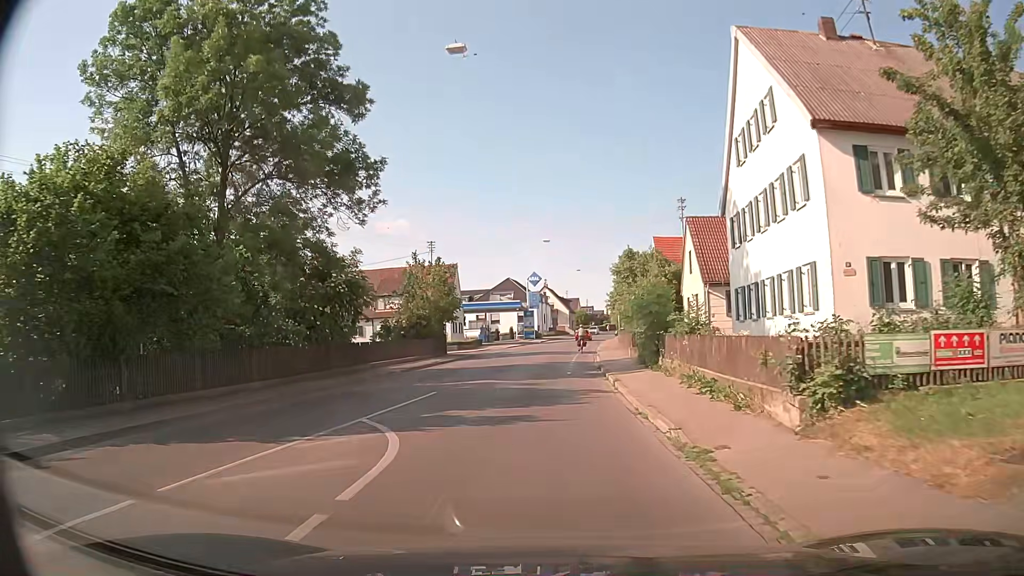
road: tertiary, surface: asphalt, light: Day
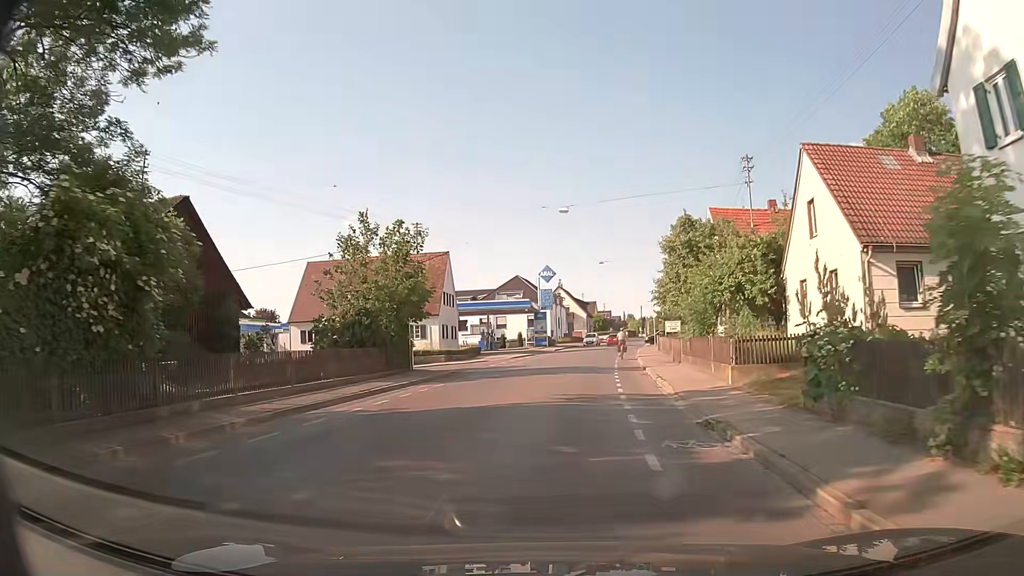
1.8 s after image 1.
(-0.2, +15.7) m; -1°
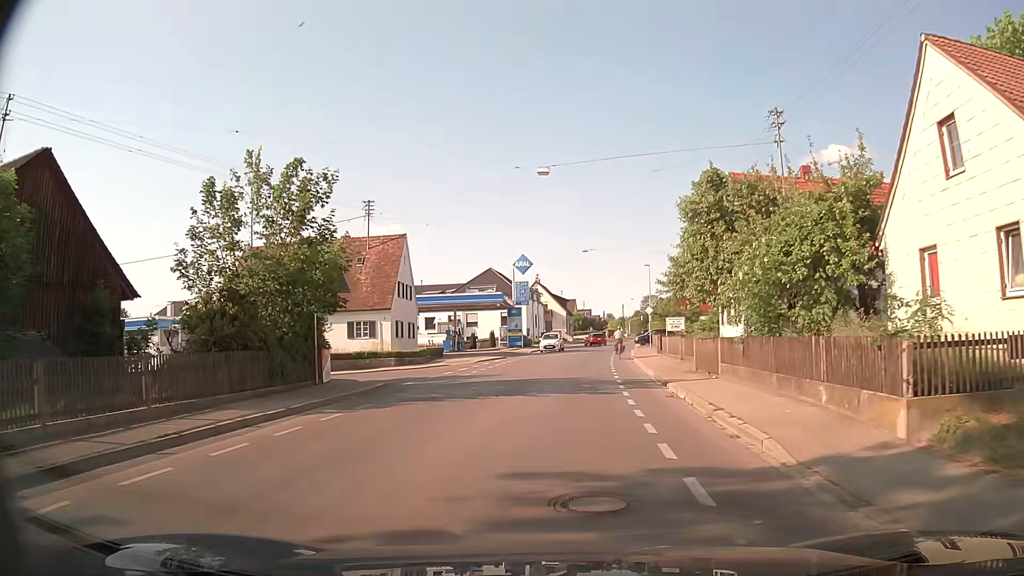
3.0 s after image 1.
(+0.1, +9.4) m; +1°
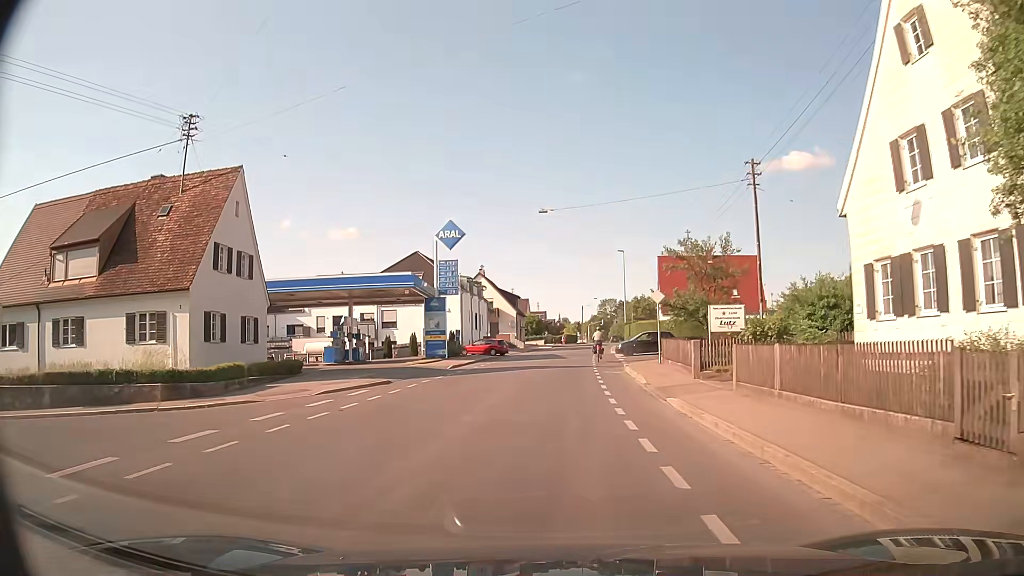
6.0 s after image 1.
(+1.0, +21.5) m; +5°
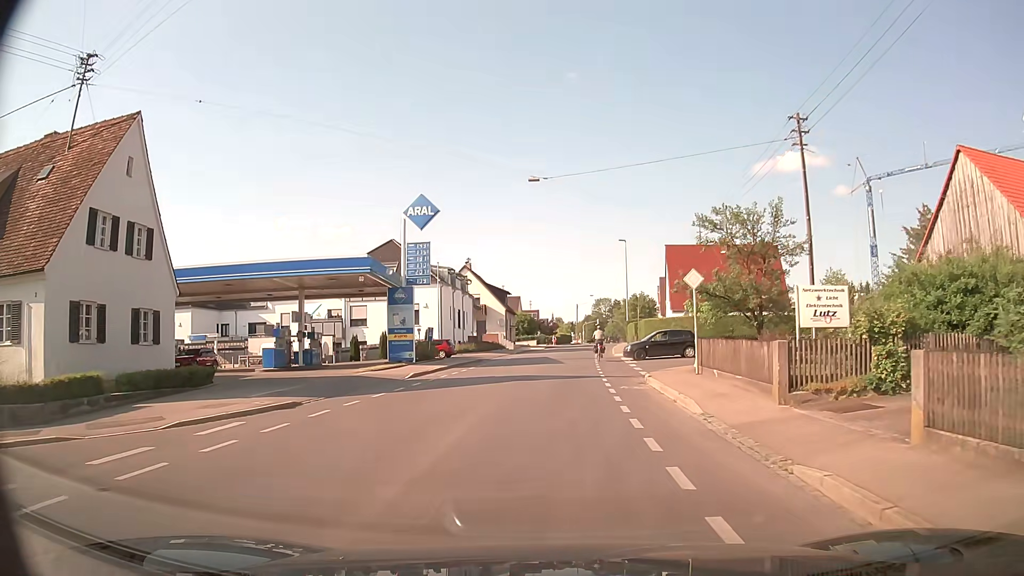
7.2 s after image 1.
(0.0, +8.1) m; 0°
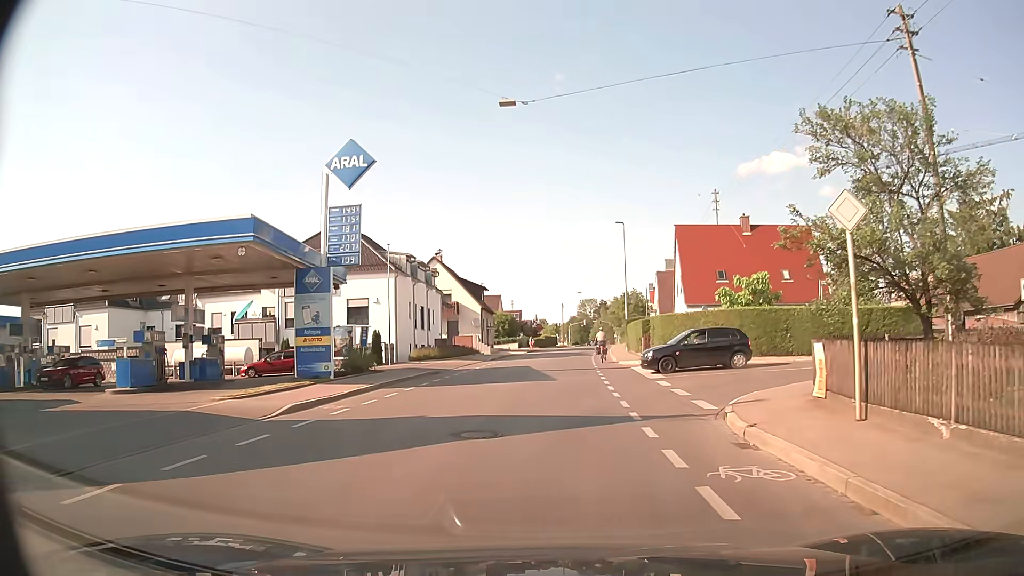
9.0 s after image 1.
(+0.1, +11.1) m; +1°
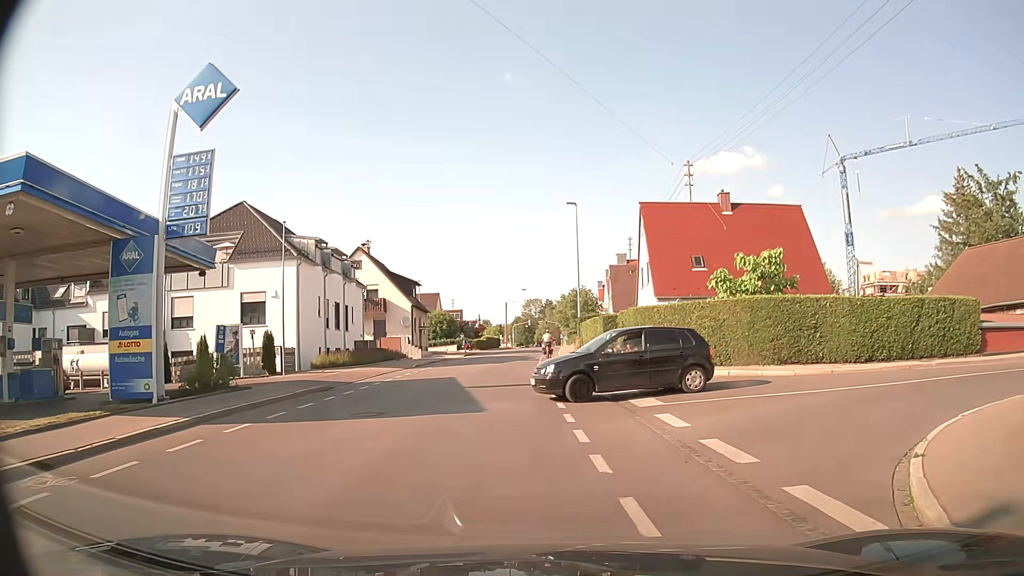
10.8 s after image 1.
(+0.3, +8.1) m; +5°
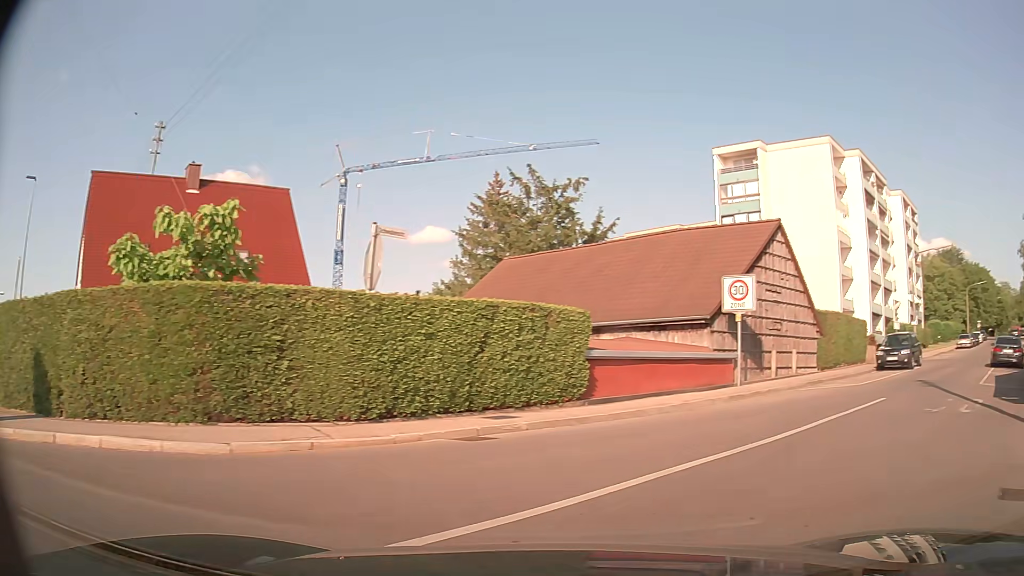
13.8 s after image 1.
(+2.7, +9.9) m; +44°
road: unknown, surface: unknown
